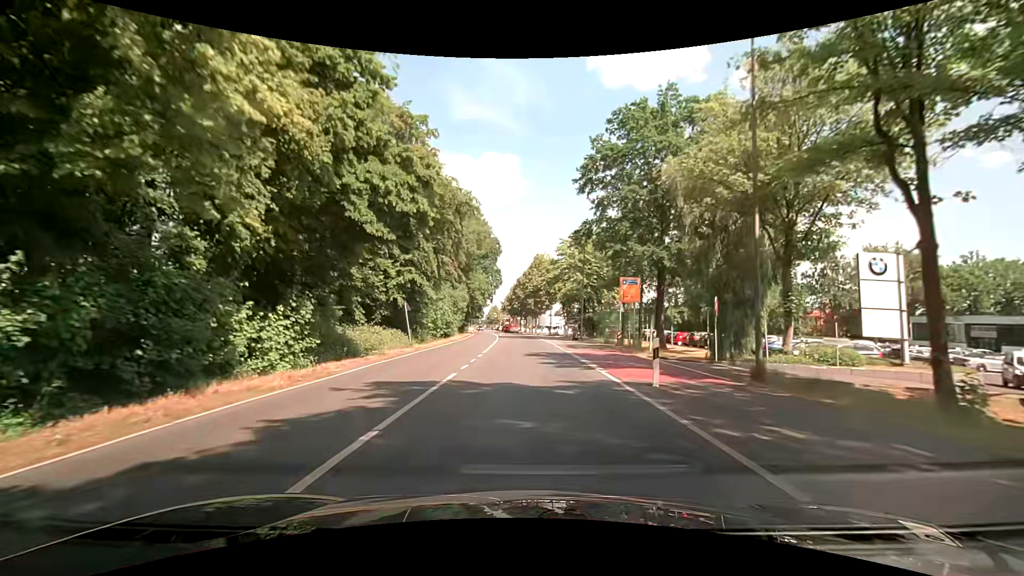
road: secondary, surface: asphalt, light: Day
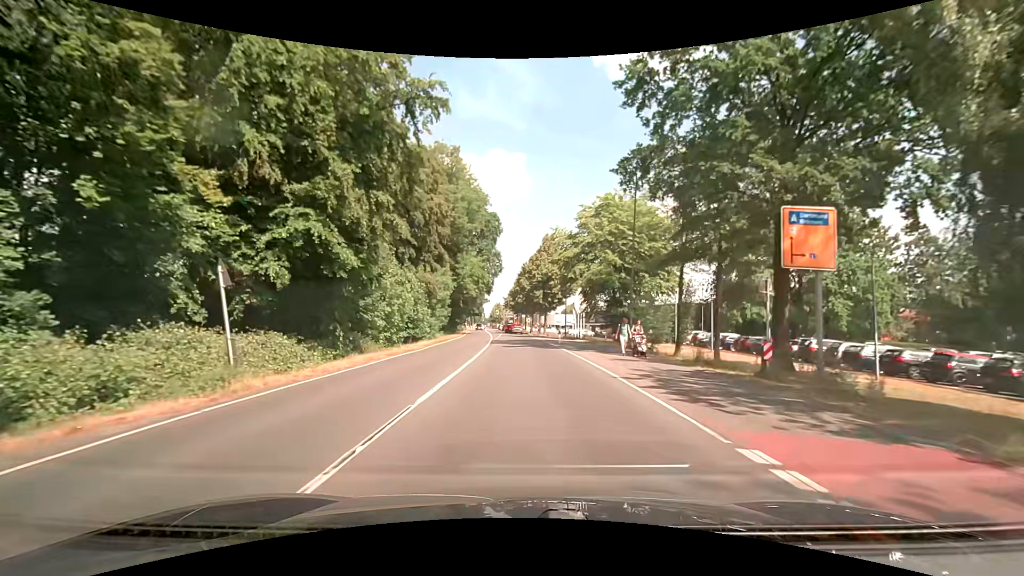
(+0.2, +20.3) m; 0°
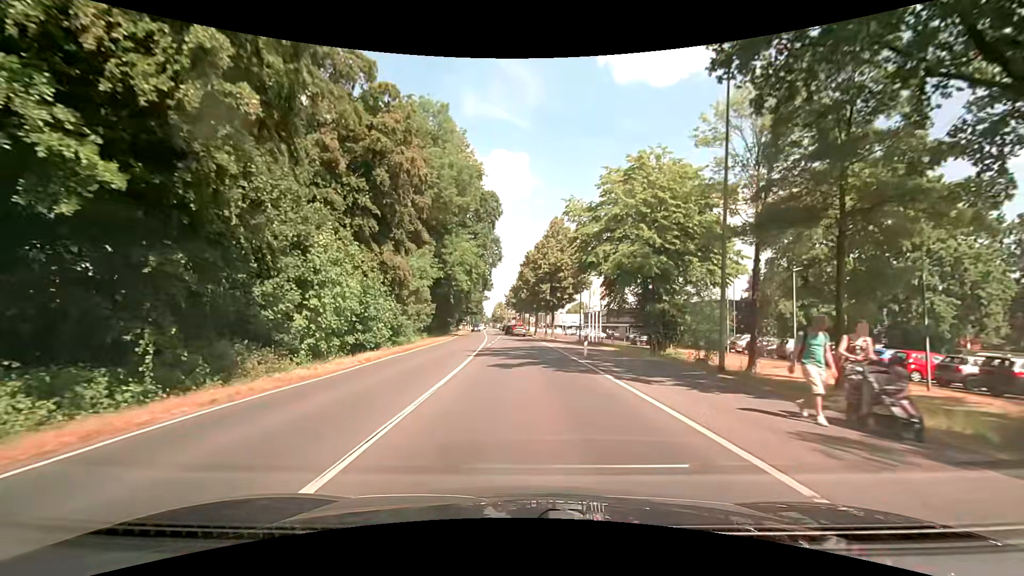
(-0.1, +12.7) m; 0°
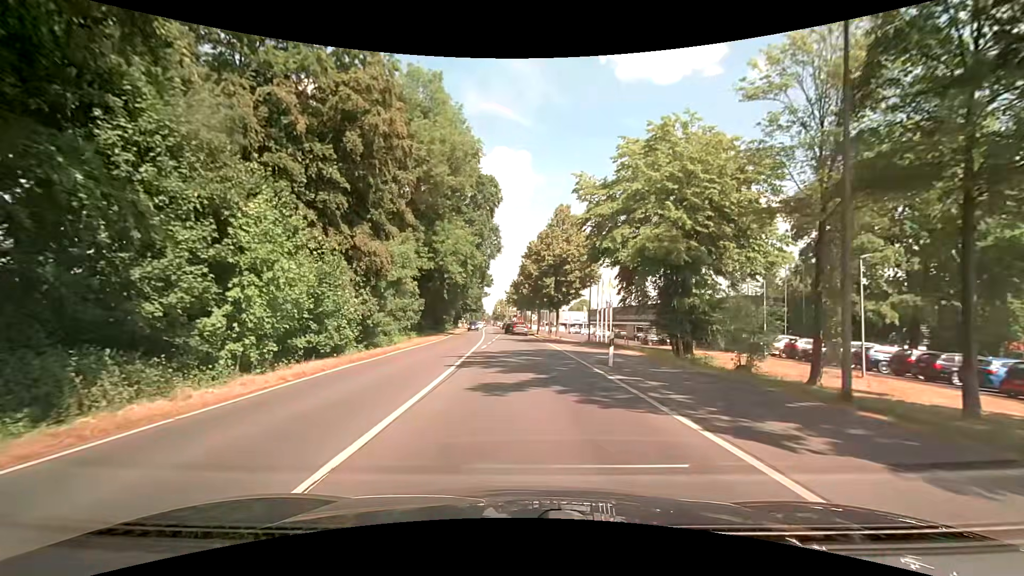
(0.0, +5.9) m; -1°
(0, +10) (0, +20) (0, +30) (0, +40) (0, +50) (0, +60) (0, +70) (-1, +80) (-1, +90) (-2, +100) m
